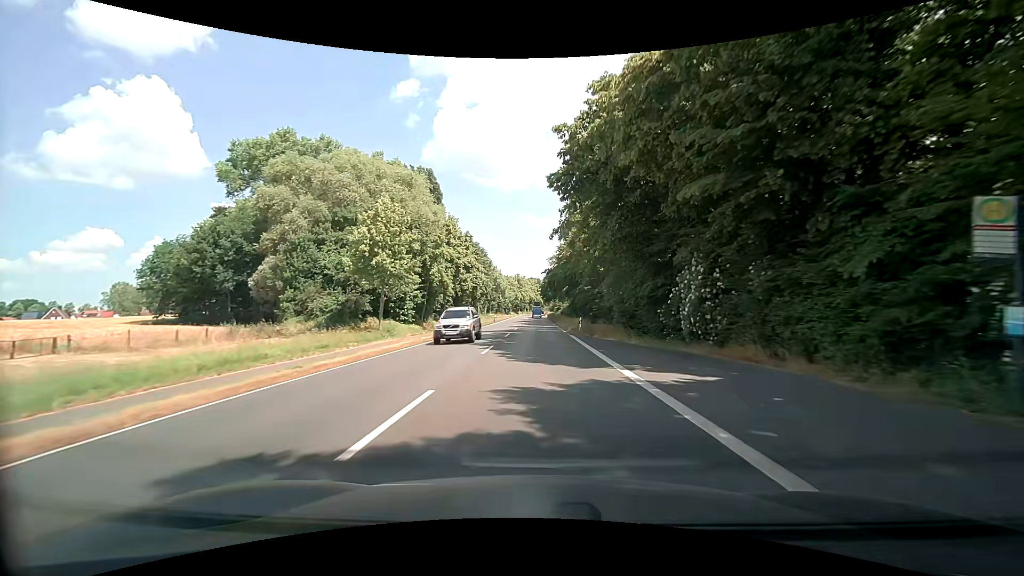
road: primary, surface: asphalt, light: Day
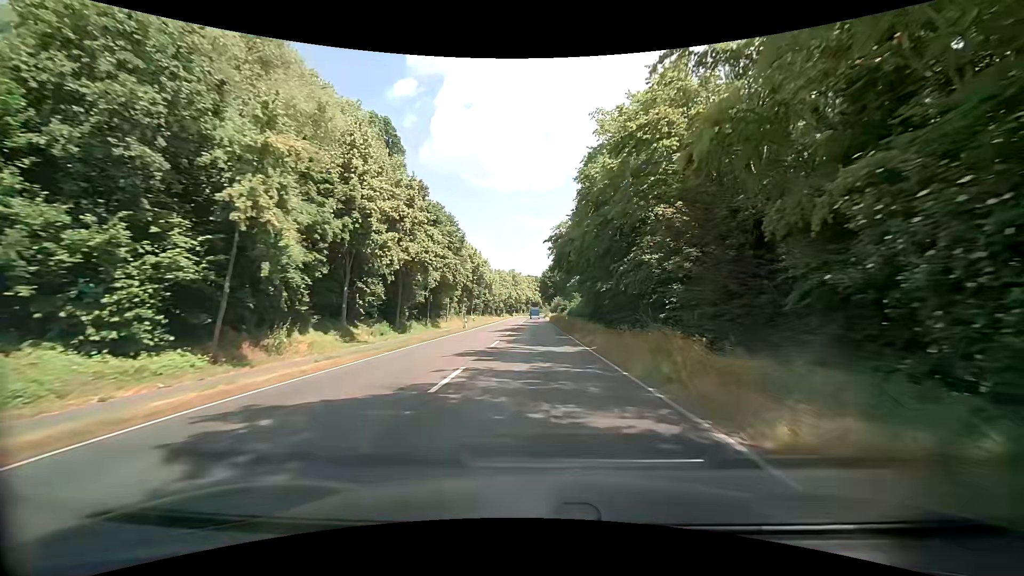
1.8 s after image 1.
(+0.1, +32.2) m; 0°
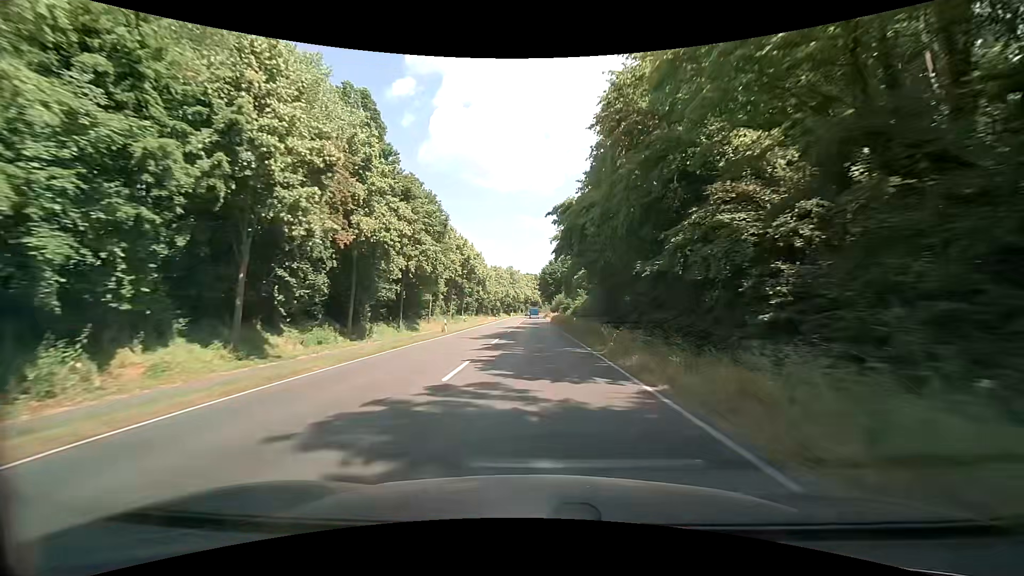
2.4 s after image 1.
(+0.1, +10.7) m; 0°
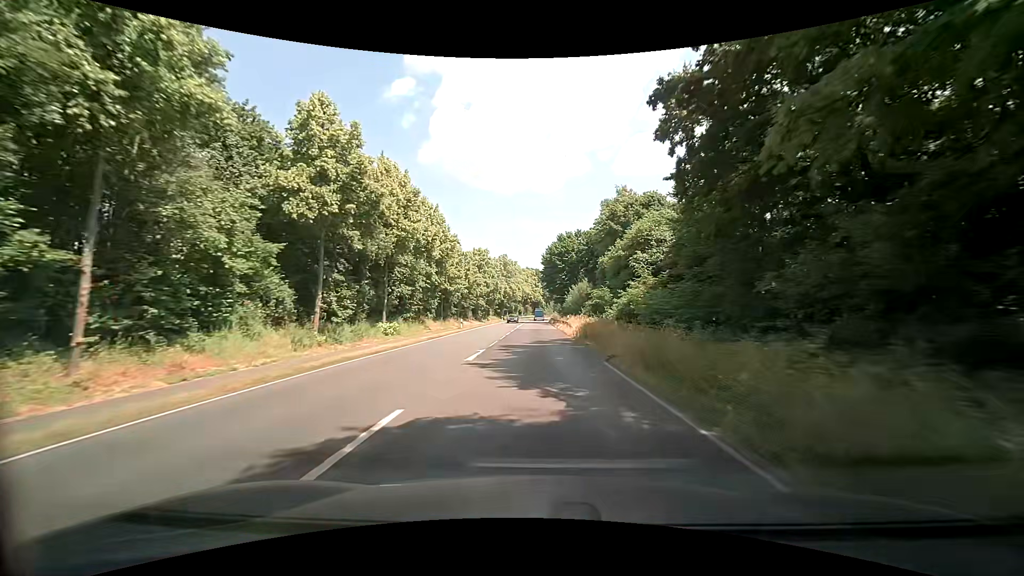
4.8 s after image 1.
(+0.1, +42.9) m; 0°
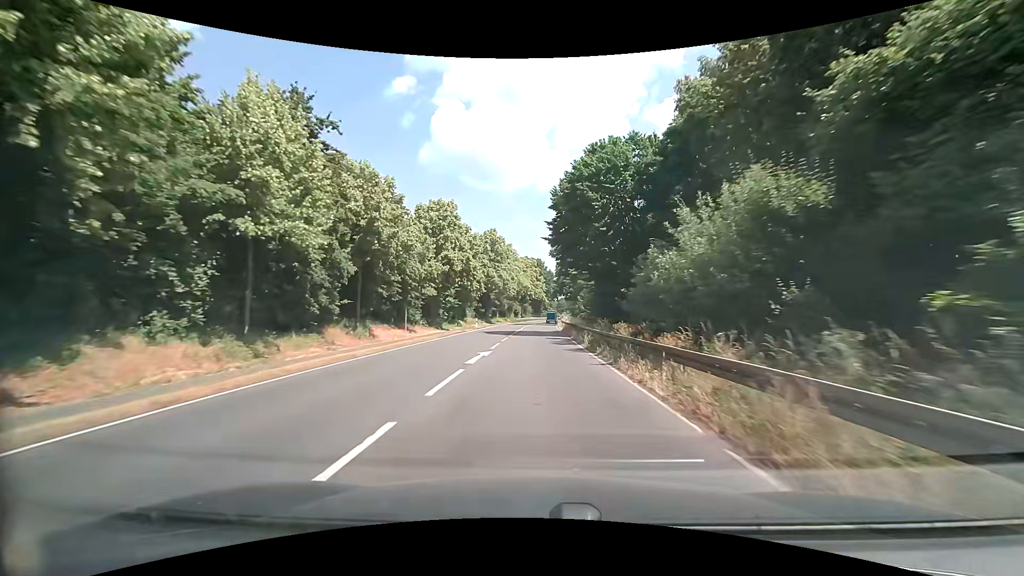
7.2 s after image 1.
(-0.1, +42.9) m; 0°
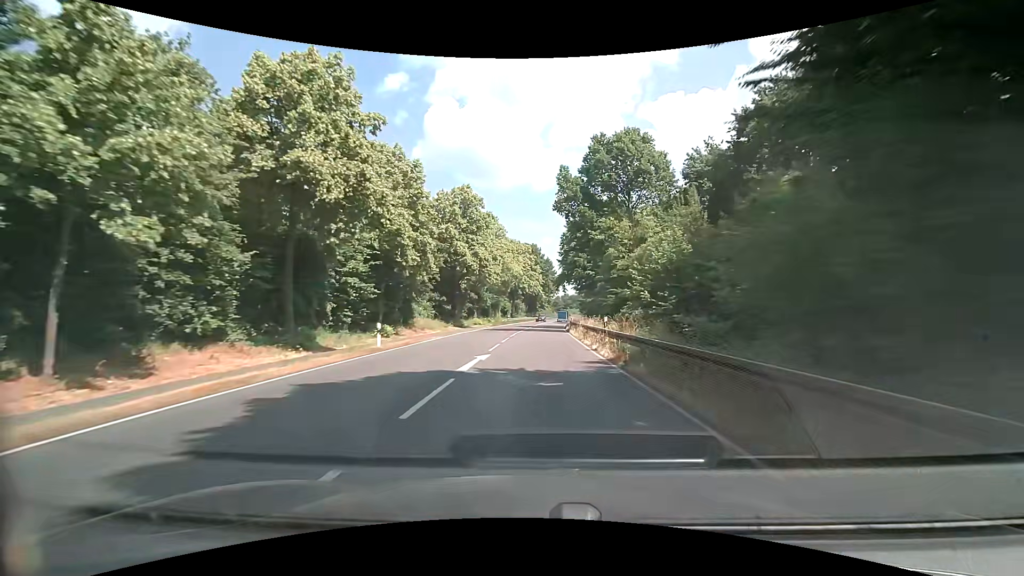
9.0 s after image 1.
(+0.1, +32.2) m; 0°
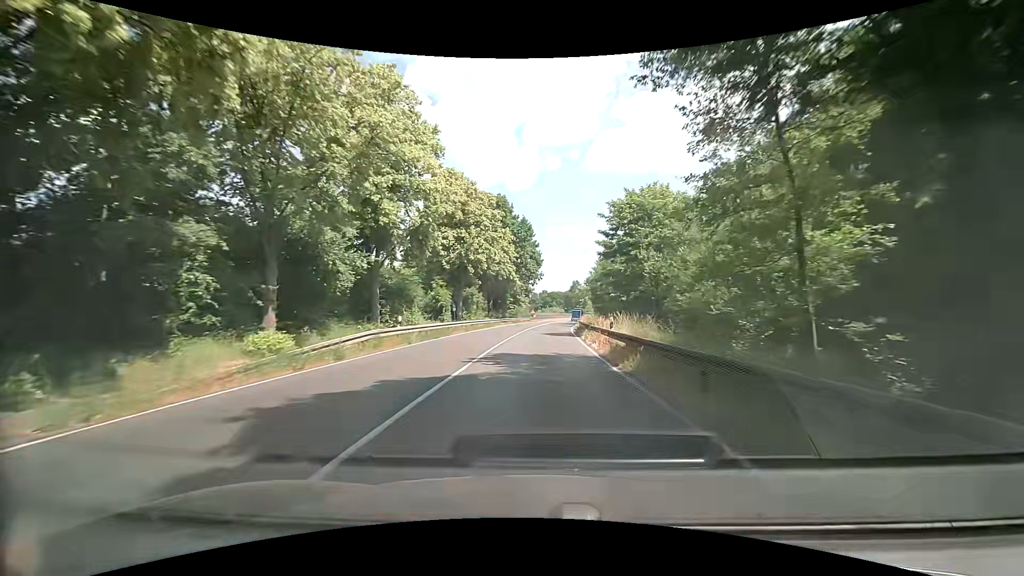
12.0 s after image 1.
(+1.5, +53.7) m; +3°
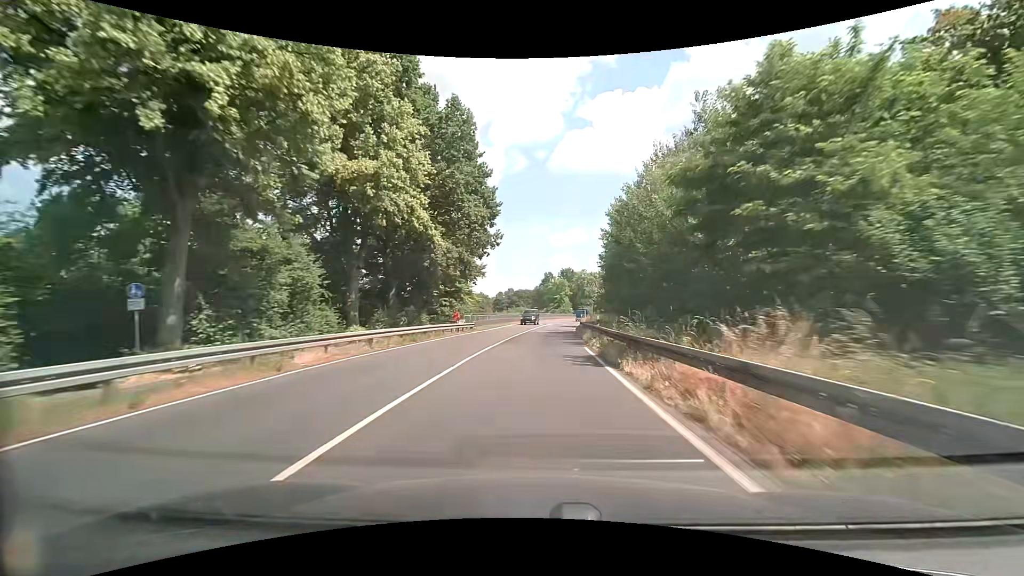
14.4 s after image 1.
(+1.4, +43.0) m; +4°
(0, +10) (0, +20) (+1, +30) (+1, +40) (+2, +50) (+3, +60) (+4, +70) (+6, +80) (+7, +90) (+9, +99) m
